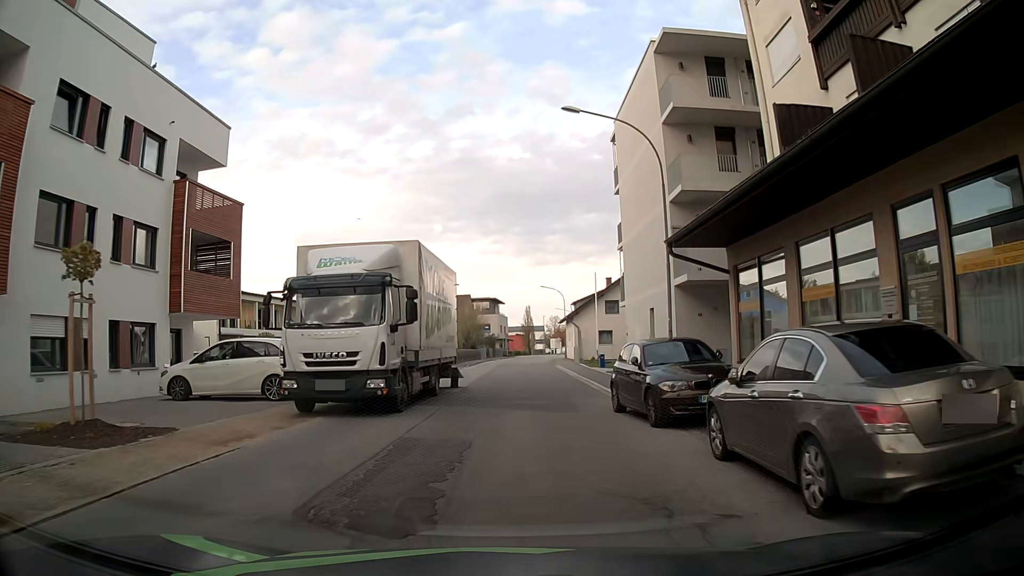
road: residential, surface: asphalt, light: Day
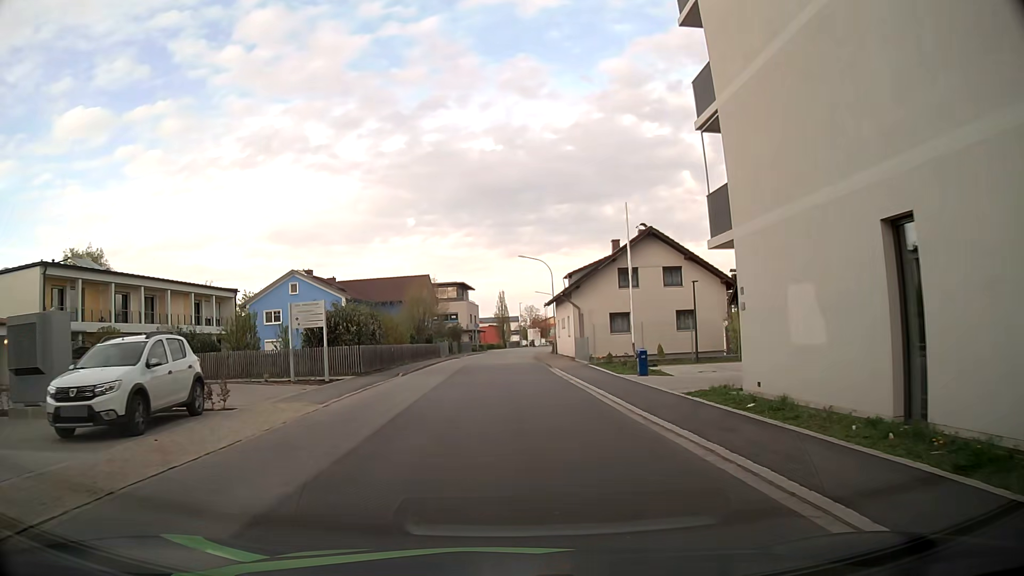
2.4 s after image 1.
(+0.2, +19.0) m; +2°
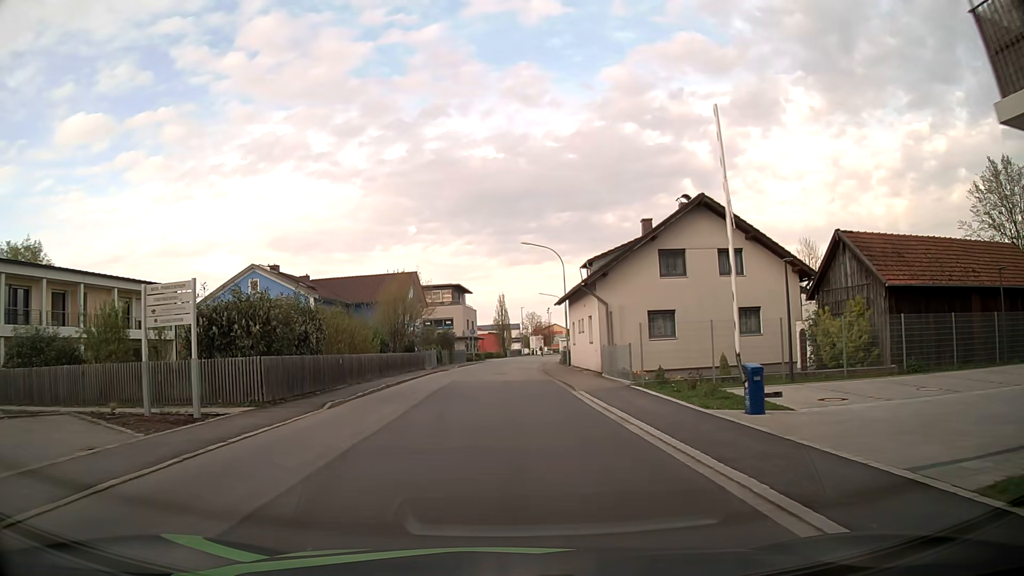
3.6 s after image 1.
(0.0, +10.6) m; +1°
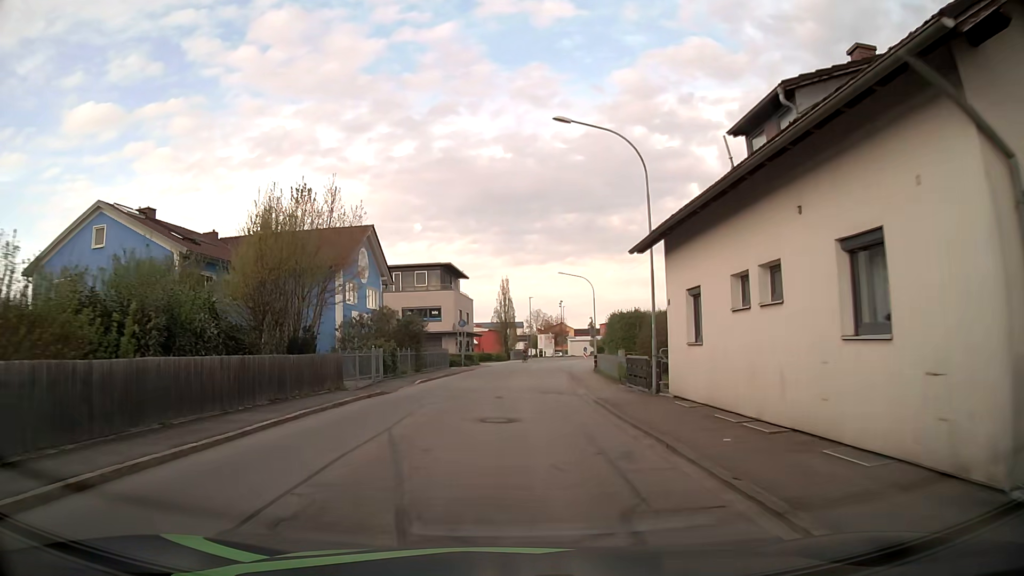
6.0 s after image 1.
(-0.4, +23.1) m; -1°
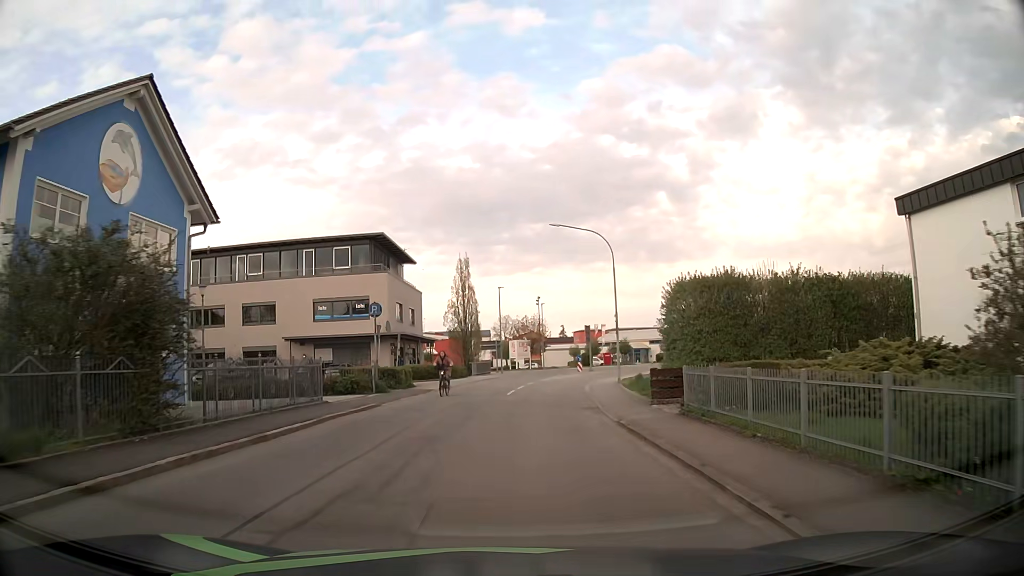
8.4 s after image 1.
(+0.5, +24.2) m; +4°
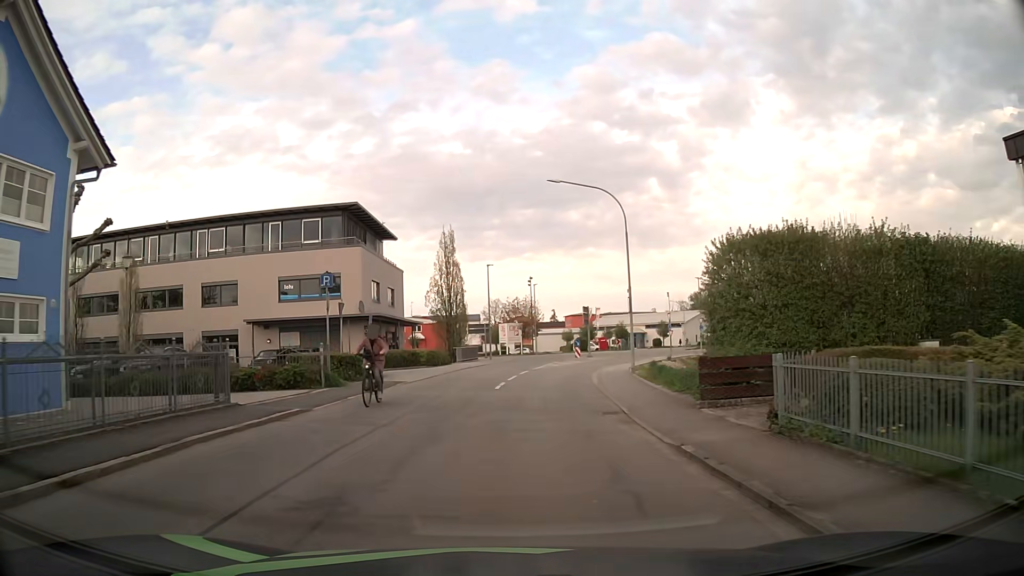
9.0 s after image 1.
(0.0, +5.9) m; 0°
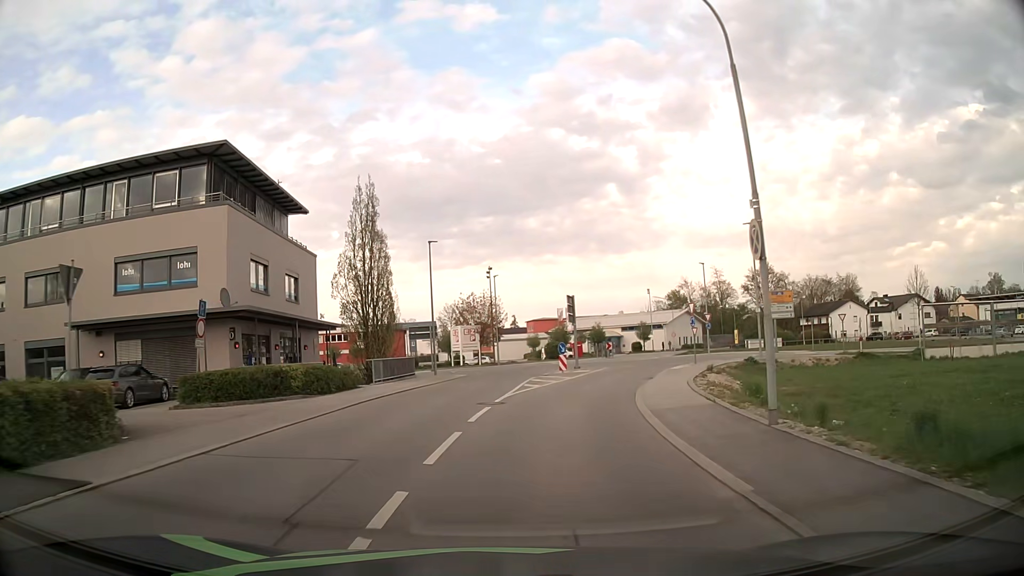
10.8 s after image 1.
(+0.3, +16.7) m; +3°
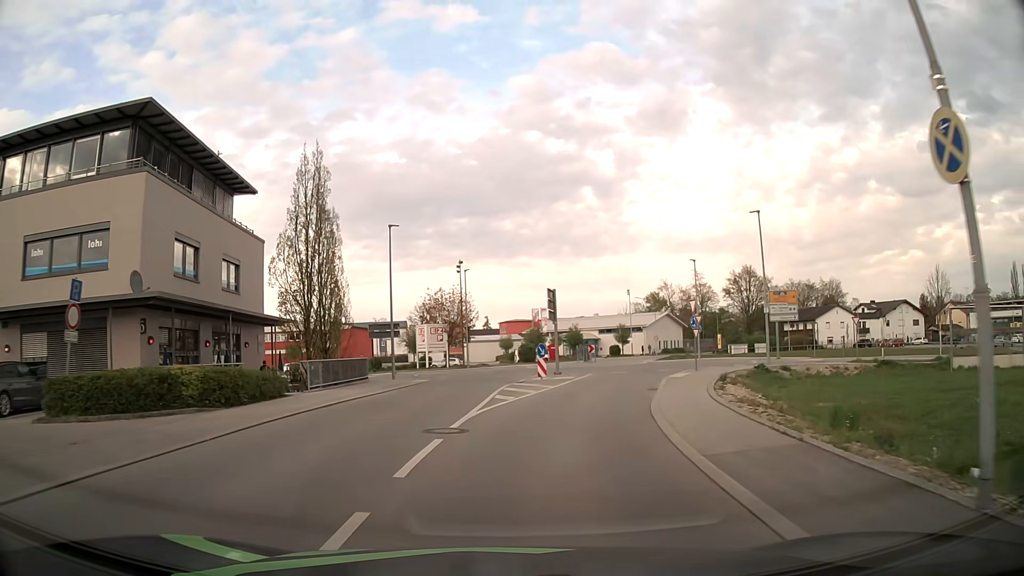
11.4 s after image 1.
(+0.1, +5.4) m; +2°
(+1, +10) (+2, +20) (+5, +30) (+8, +39) (+10, +48) (+10, +58) (+11, +68) (+13, +78) (+17, +87) (+23, +95) m
